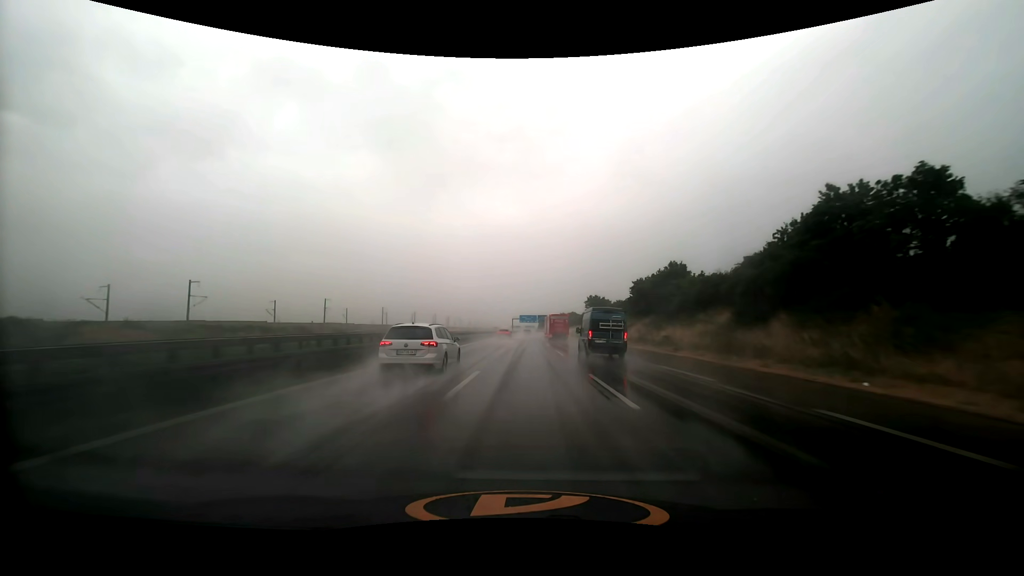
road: motorway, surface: asphalt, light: Day
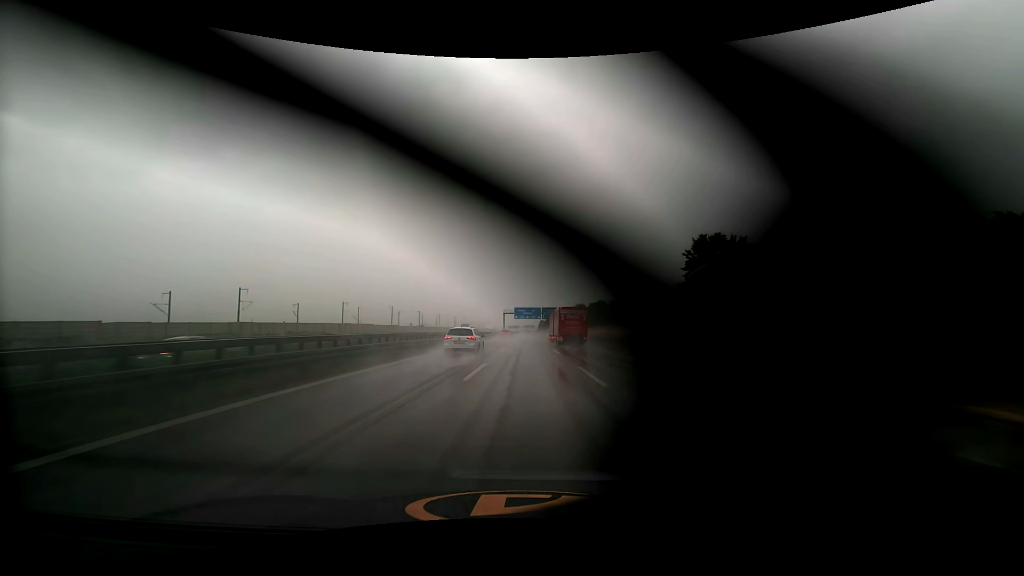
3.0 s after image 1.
(+0.2, +87.0) m; 0°
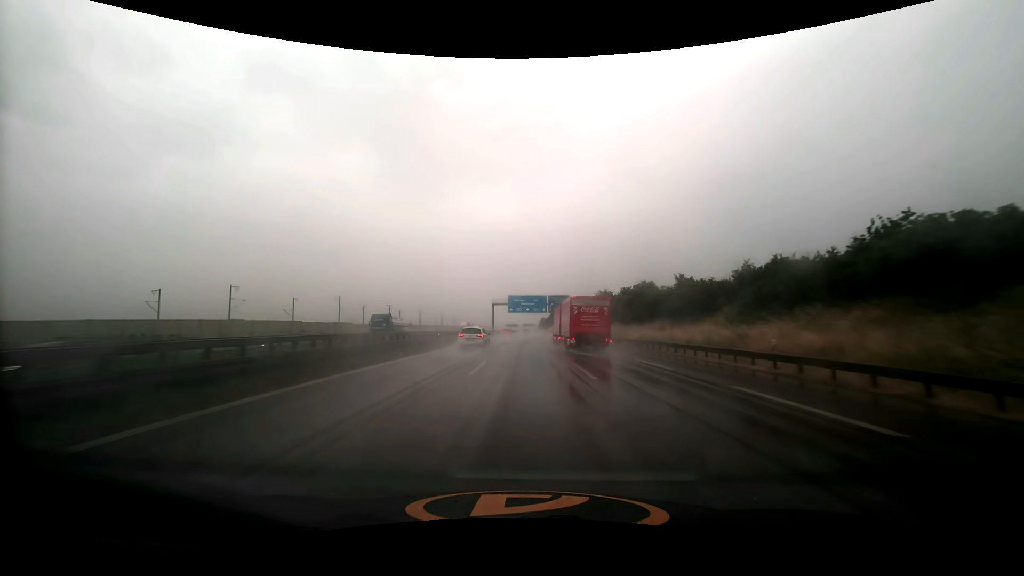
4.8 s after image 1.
(+0.1, +52.6) m; 0°
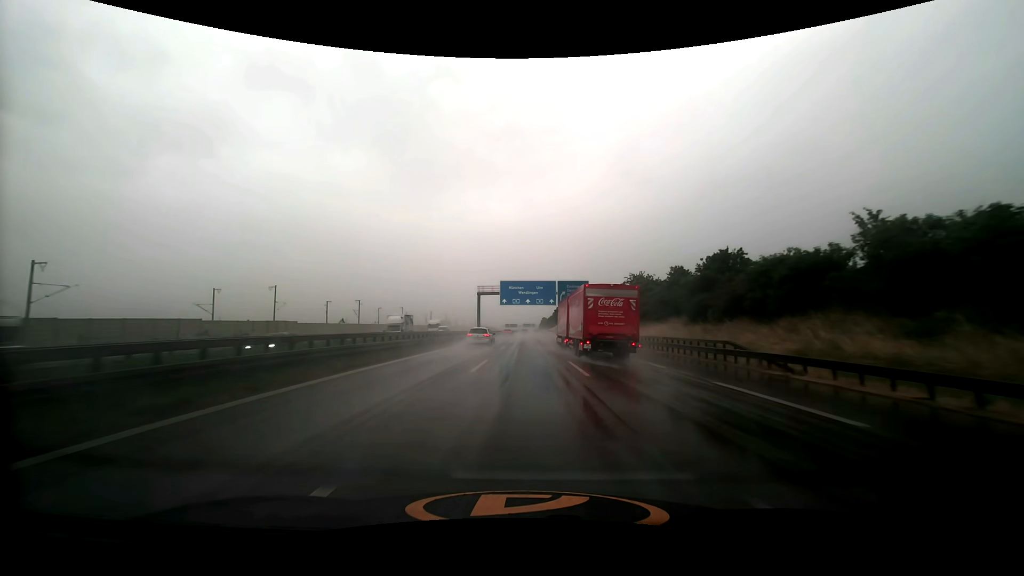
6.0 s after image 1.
(0.0, +35.0) m; 0°
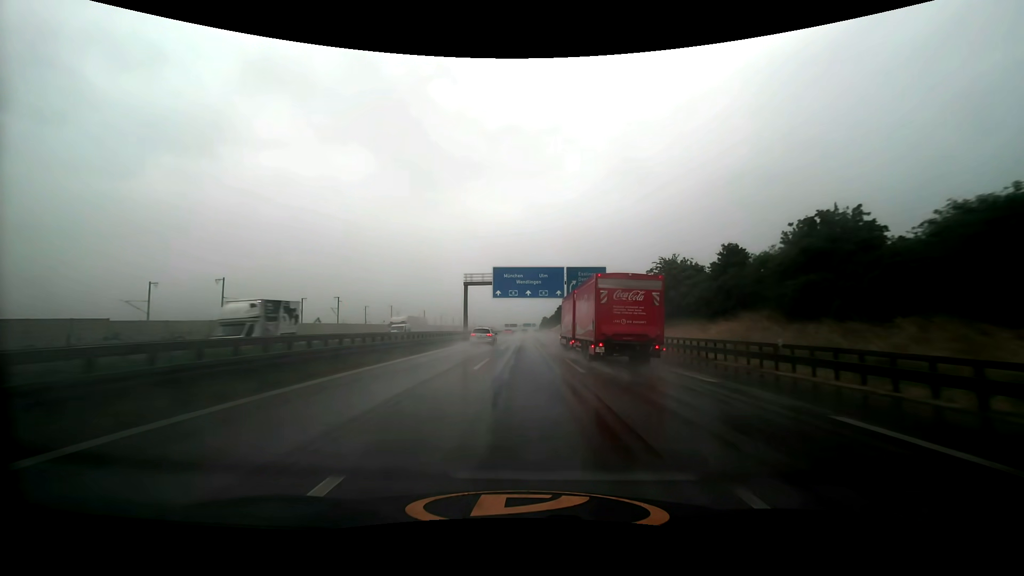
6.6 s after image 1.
(0.0, +17.5) m; 0°
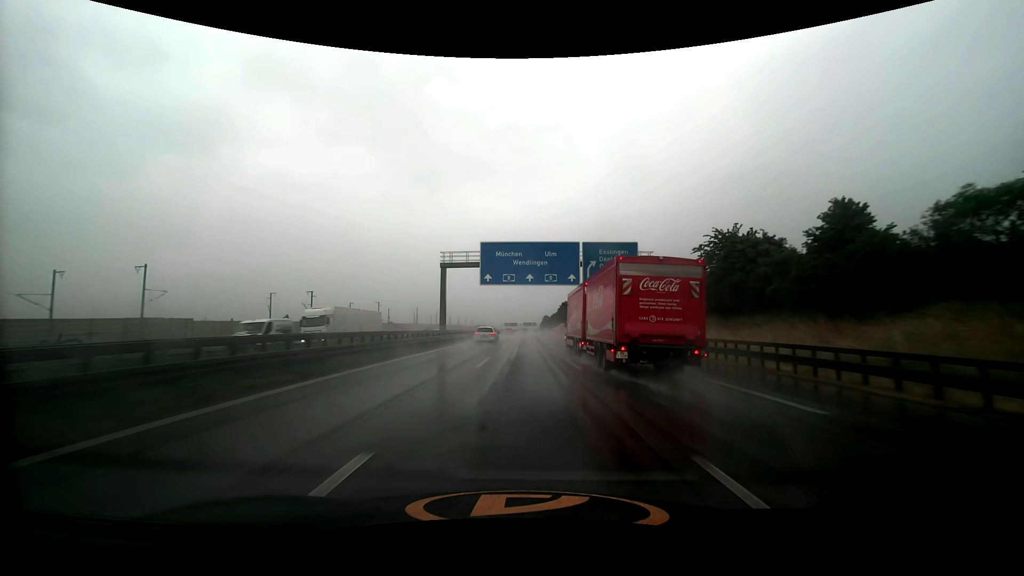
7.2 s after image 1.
(0.0, +17.5) m; 0°
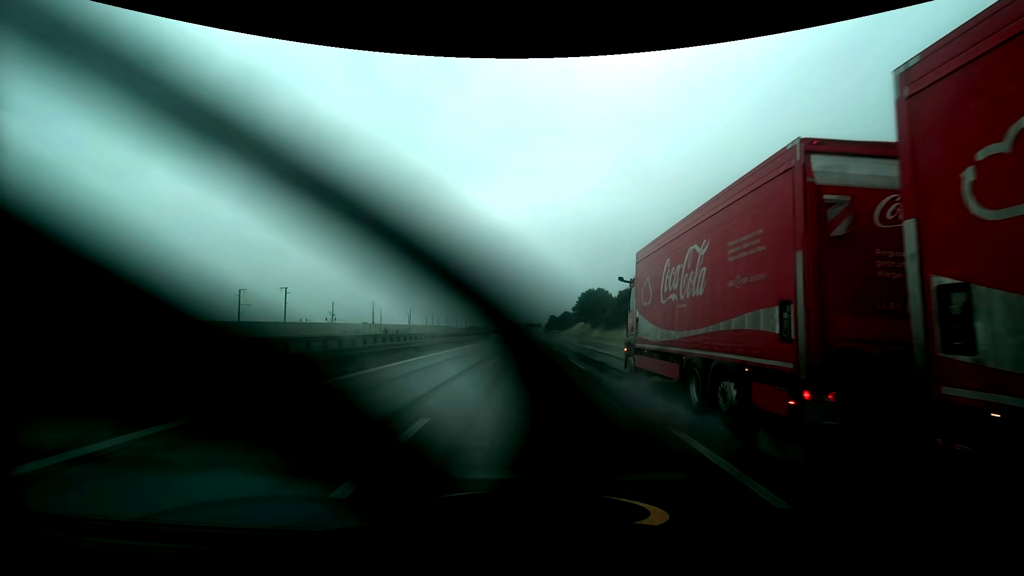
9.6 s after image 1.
(-0.2, +70.4) m; -1°
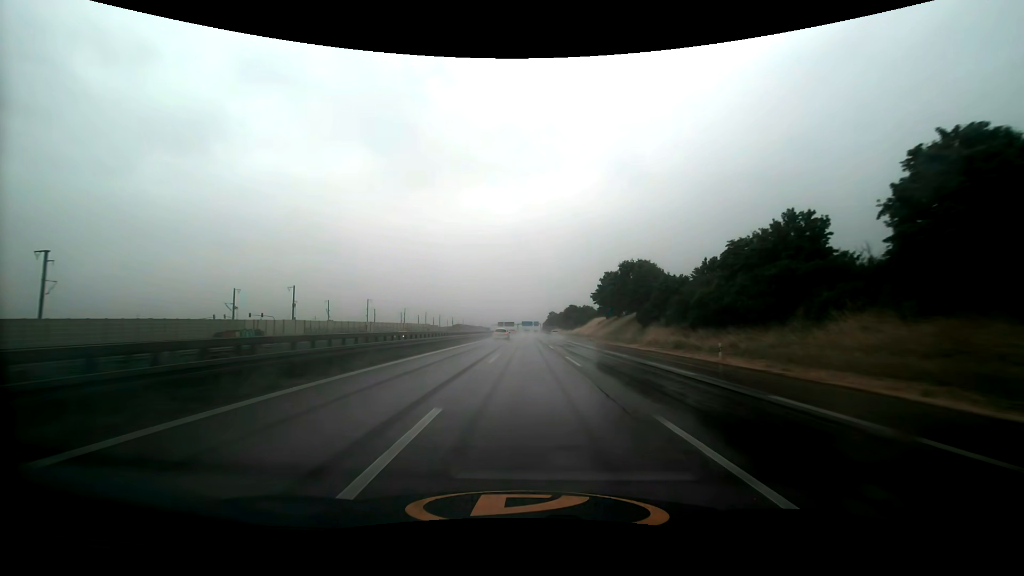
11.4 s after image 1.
(+0.3, +53.1) m; +1°
(0, +10) (0, +20) (0, +30) (0, +40) (0, +50) (0, +60) (0, +70) (0, +80) (+1, +90) (+1, +100) m
